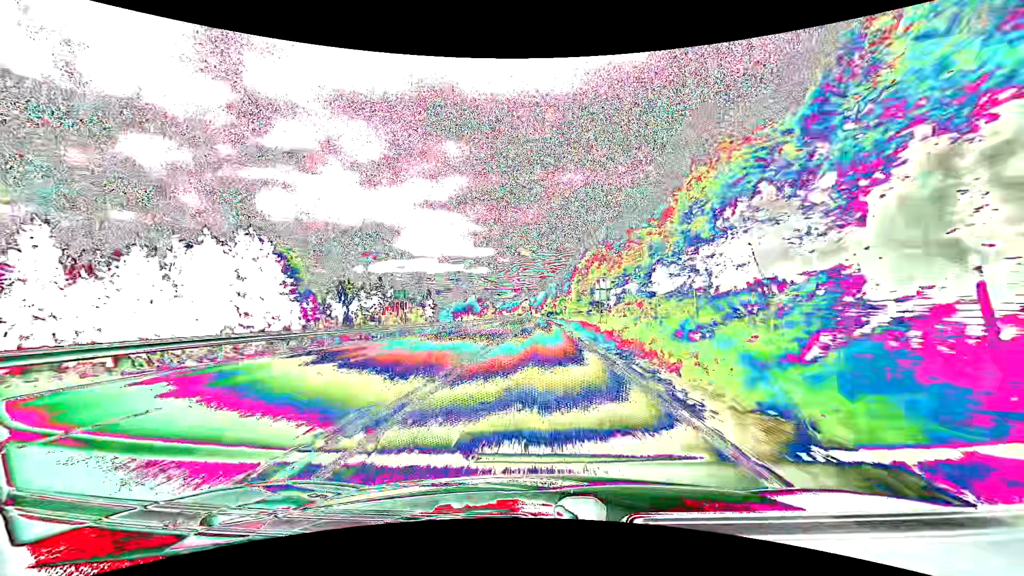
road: primary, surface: asphalt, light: Day
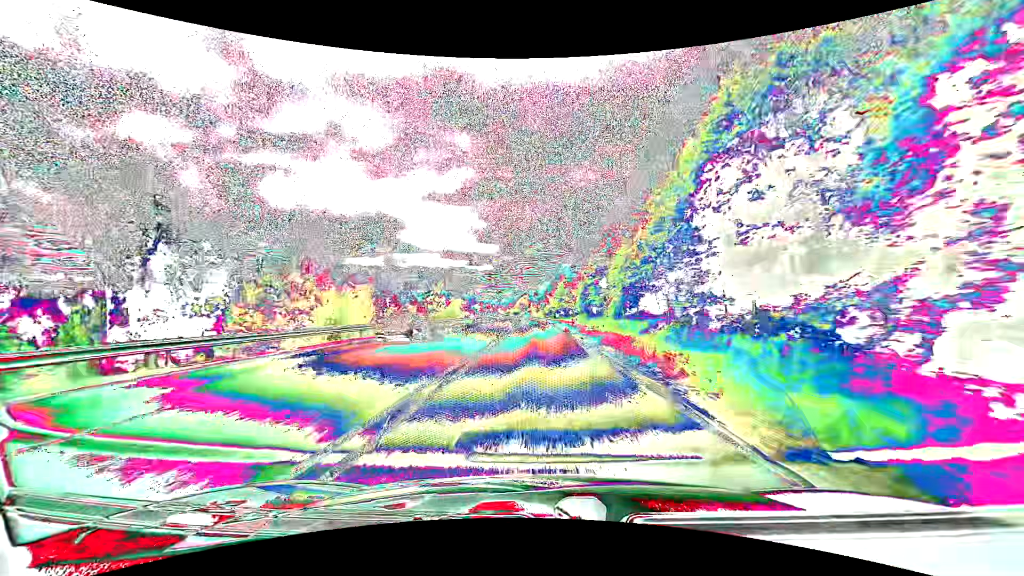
(0.0, +59.5) m; 0°
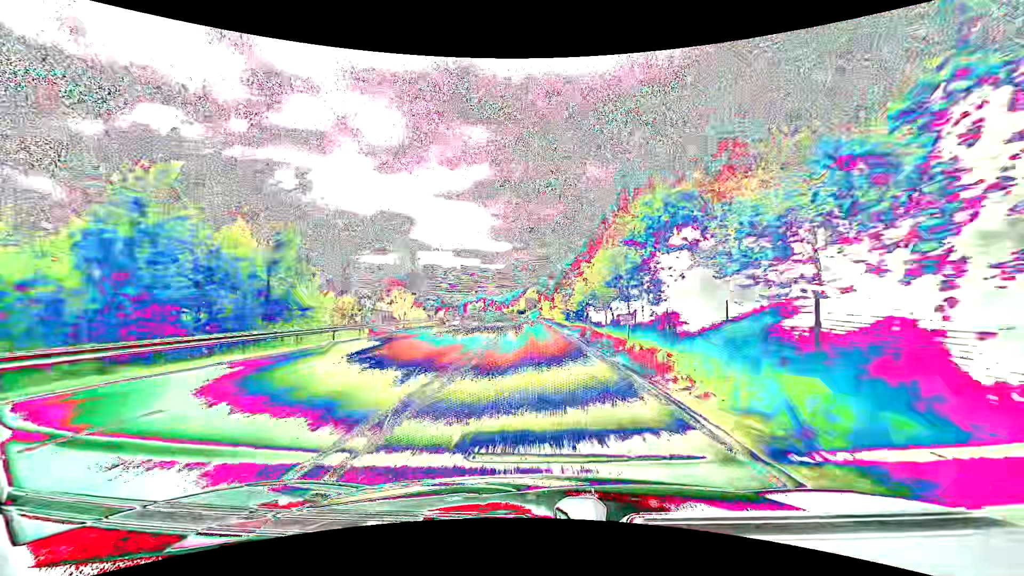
(-0.5, +60.0) m; -1°
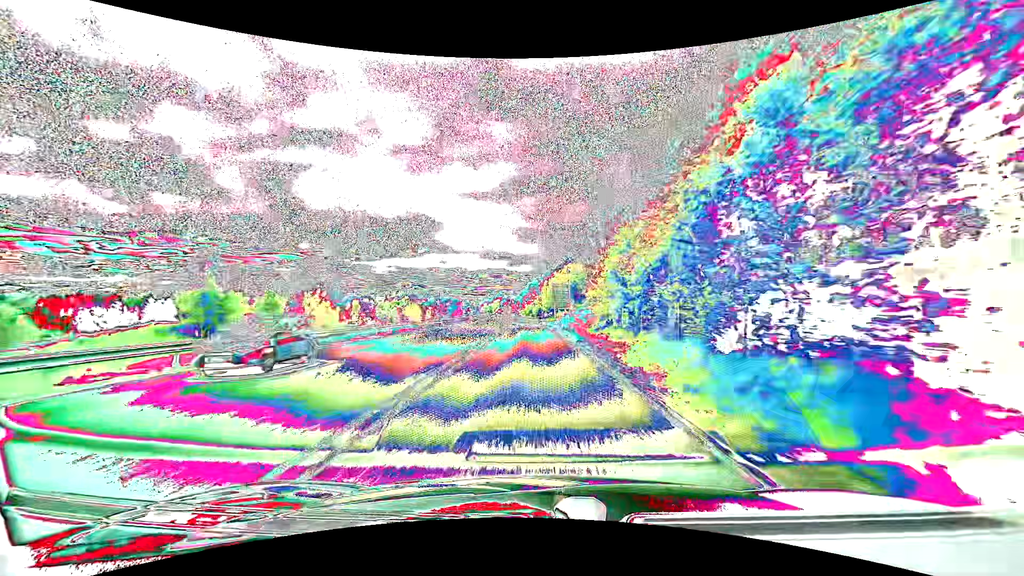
(-2.0, +75.7) m; -3°
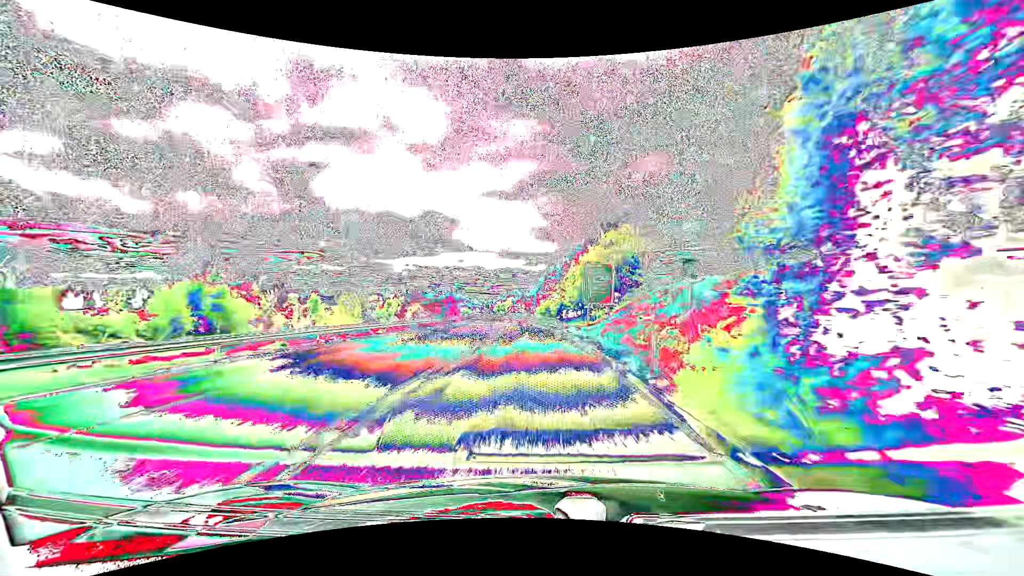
(-0.5, +30.5) m; -2°
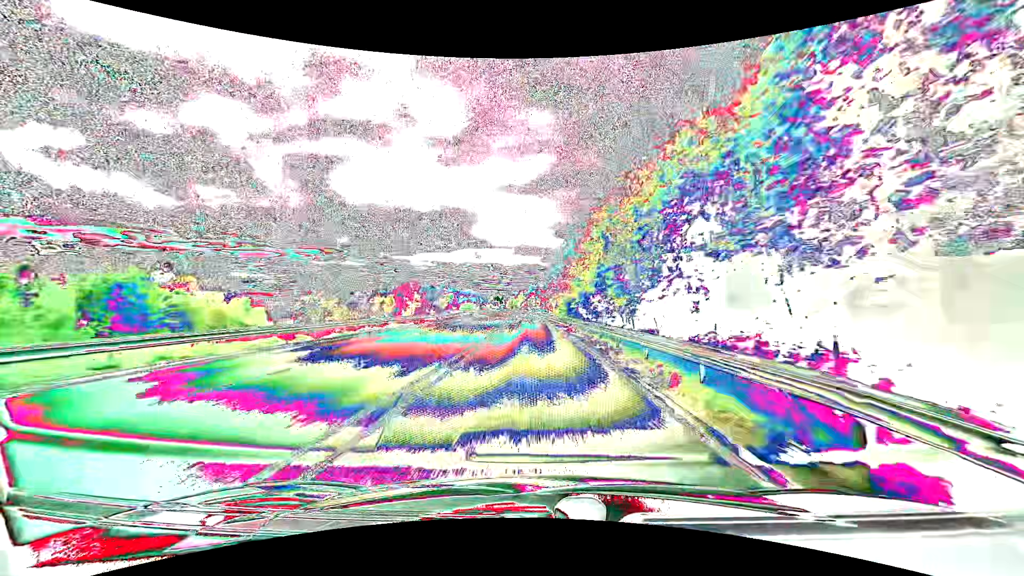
(-0.8, +44.6) m; -2°
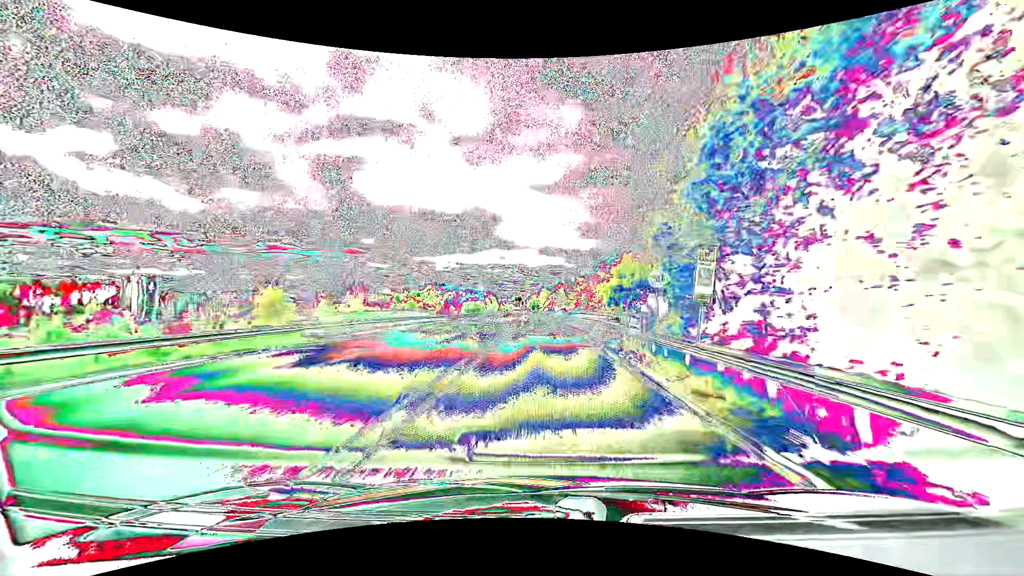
(-1.6, +54.8) m; -3°
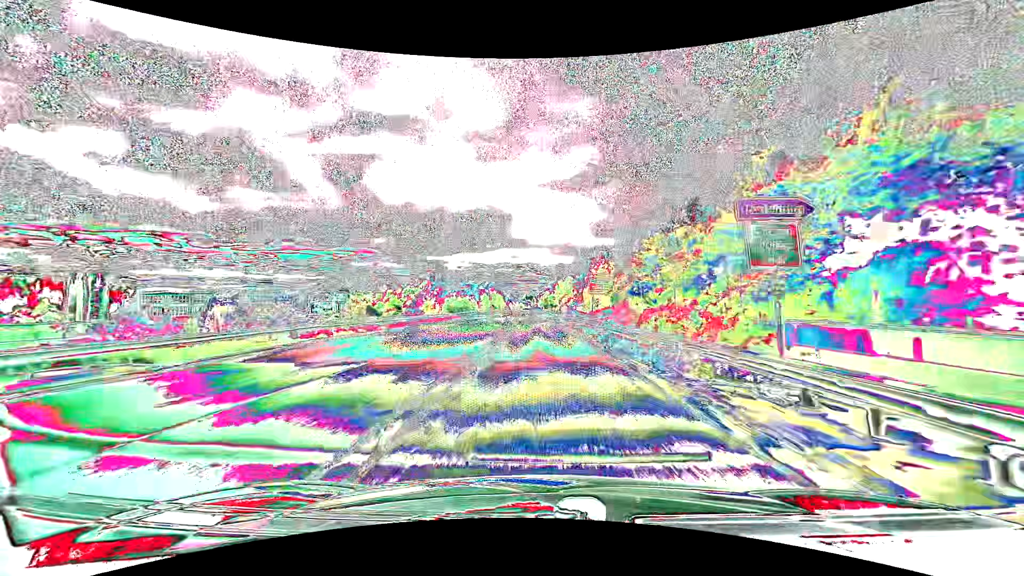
(-0.6, +49.1) m; -1°
(0, +10) (0, +20) (0, +30) (0, +40) (-1, +50) (-1, +60) (-1, +70) (-1, +80) (-2, +90) (-2, +100) m
